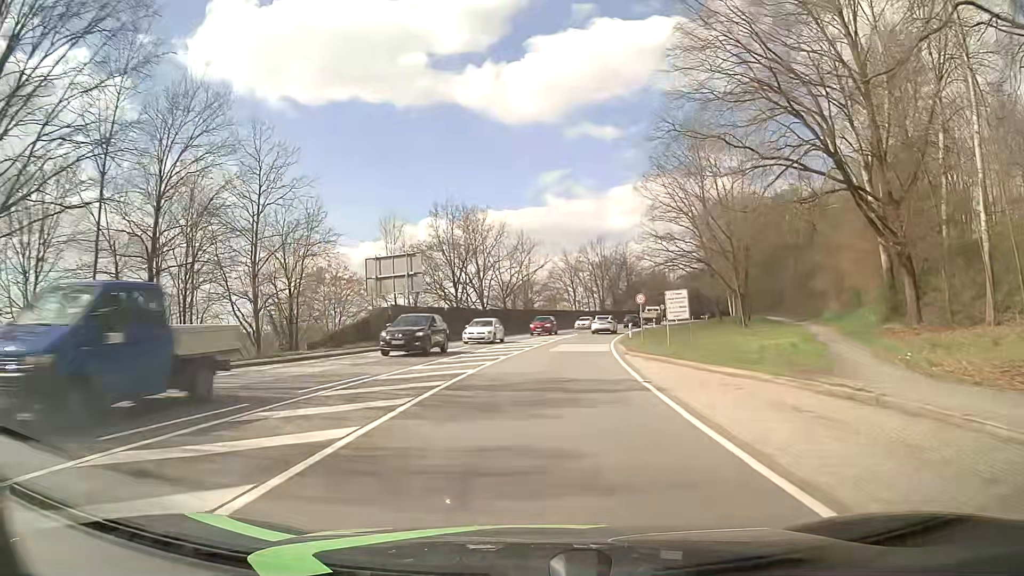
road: primary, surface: asphalt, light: Day
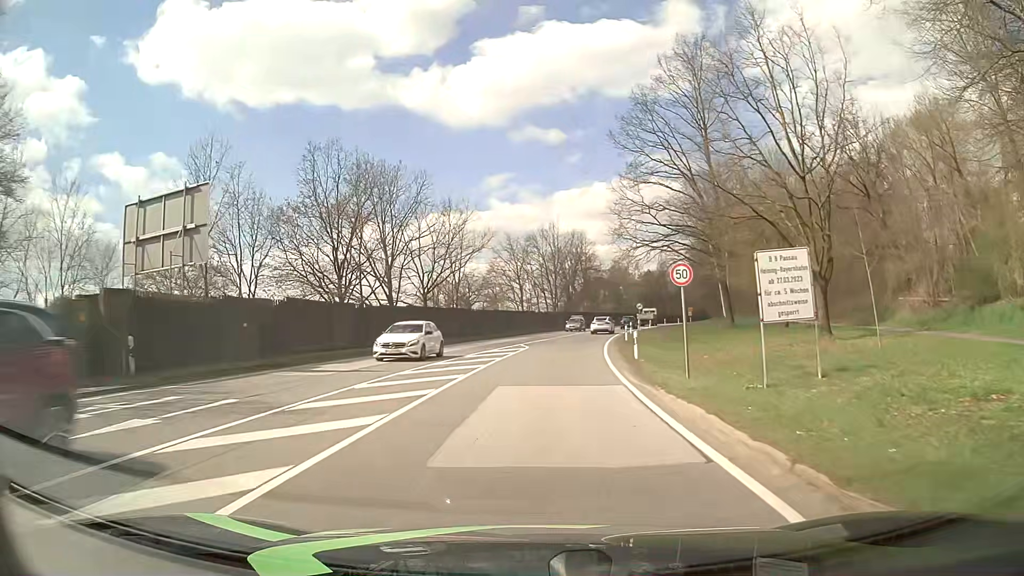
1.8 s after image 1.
(+0.9, +22.8) m; +5°
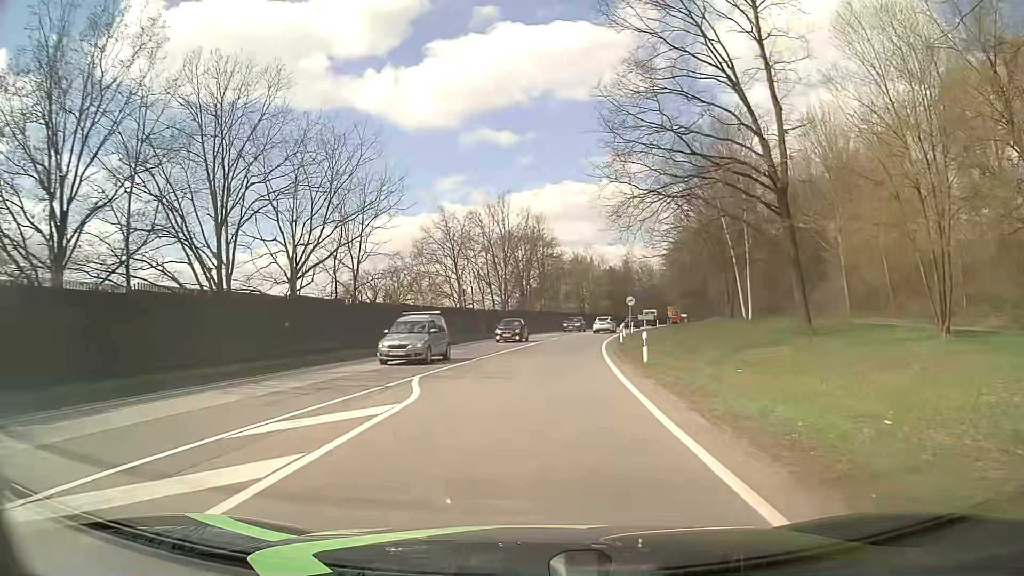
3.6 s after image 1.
(+0.6, +22.8) m; +4°
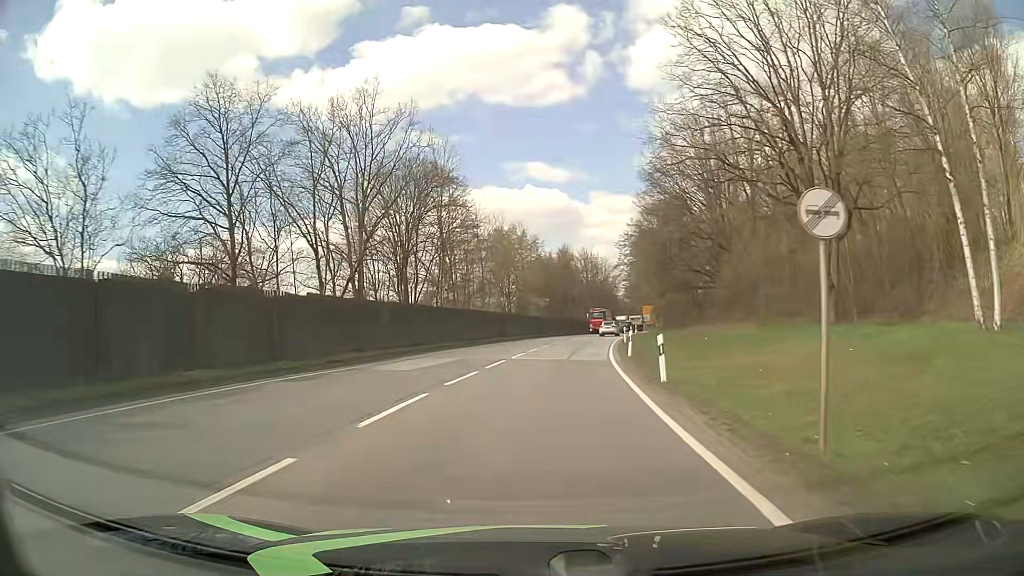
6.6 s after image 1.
(+2.0, +38.0) m; +6°
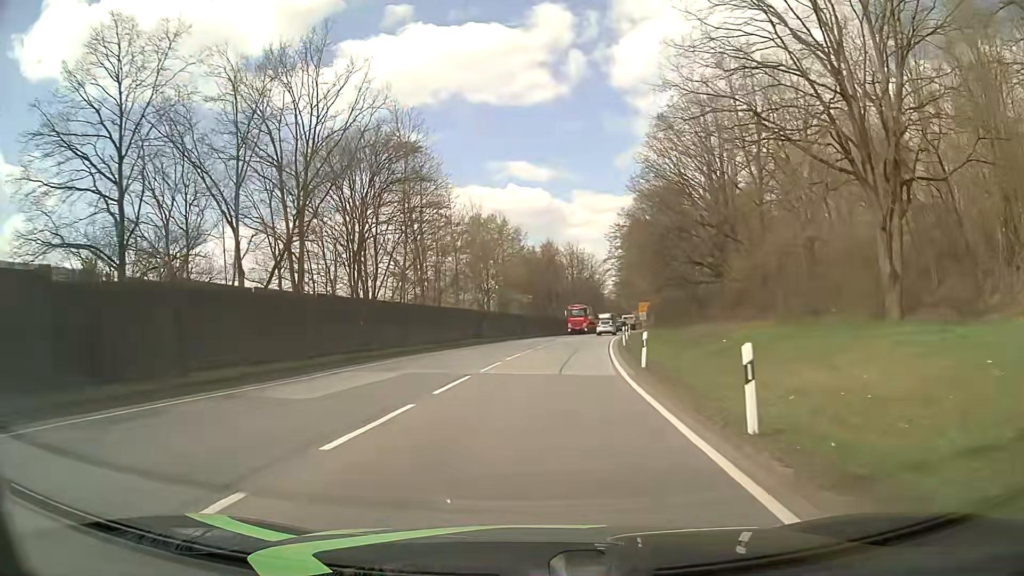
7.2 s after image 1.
(+0.1, +7.6) m; +2°
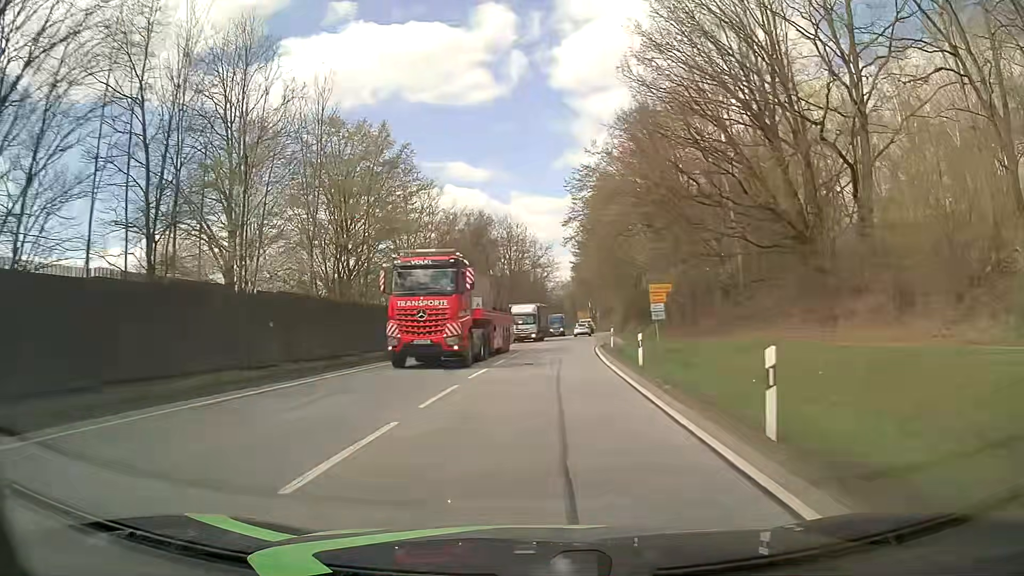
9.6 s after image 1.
(+1.5, +30.5) m; +5°
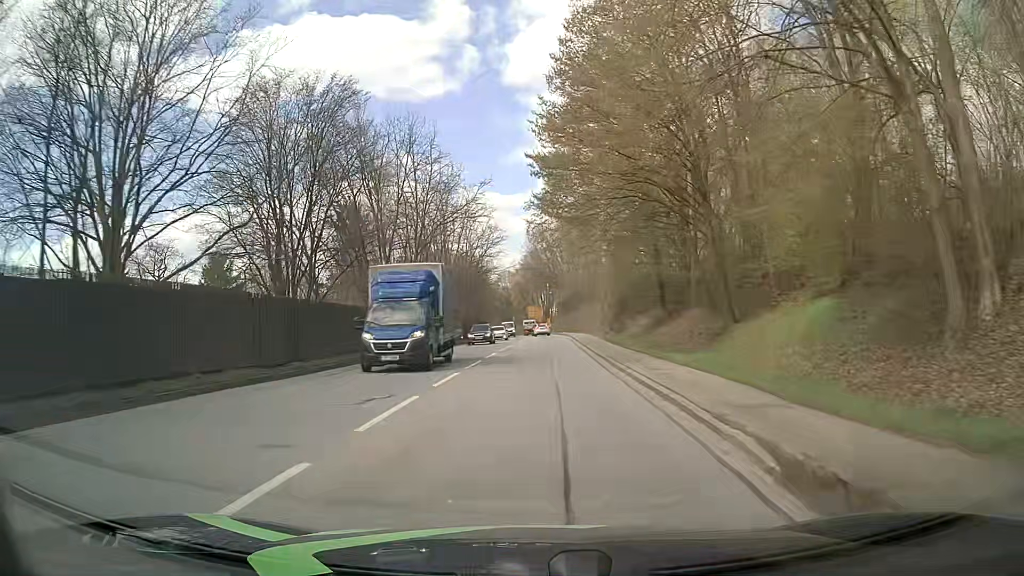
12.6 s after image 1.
(+1.6, +38.3) m; +5°
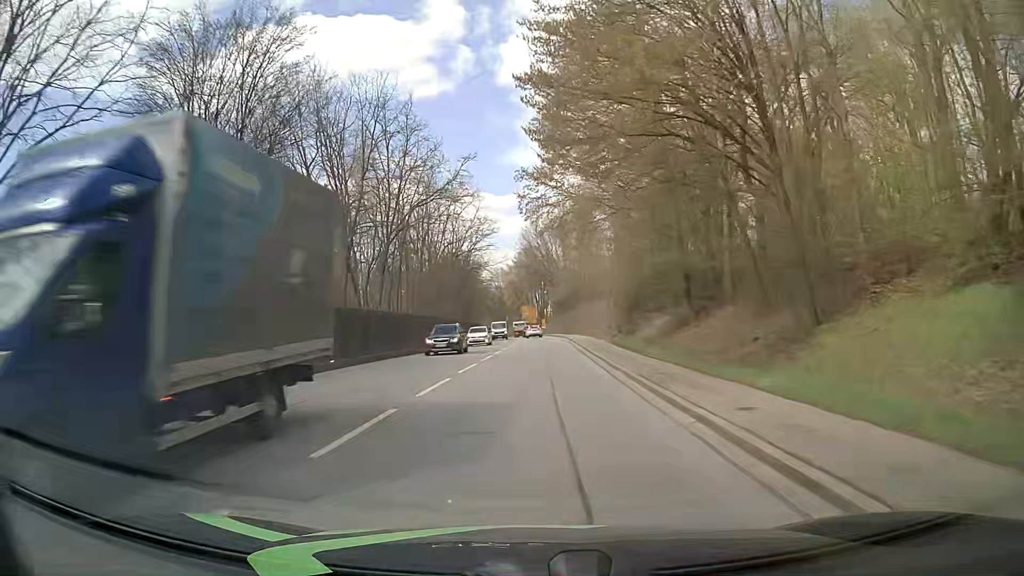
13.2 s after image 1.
(0.0, +7.7) m; 0°
